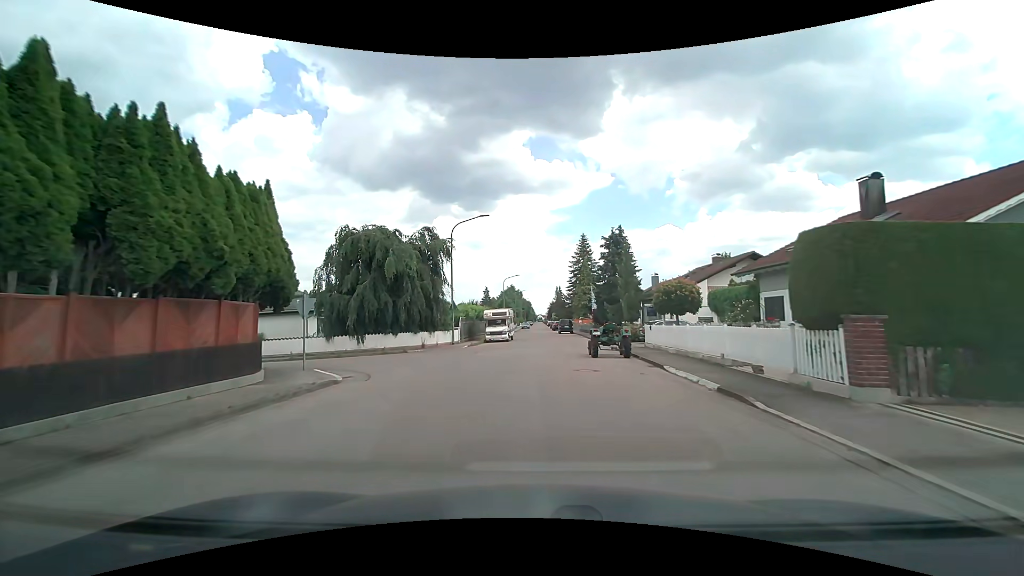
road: residential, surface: asphalt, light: Day
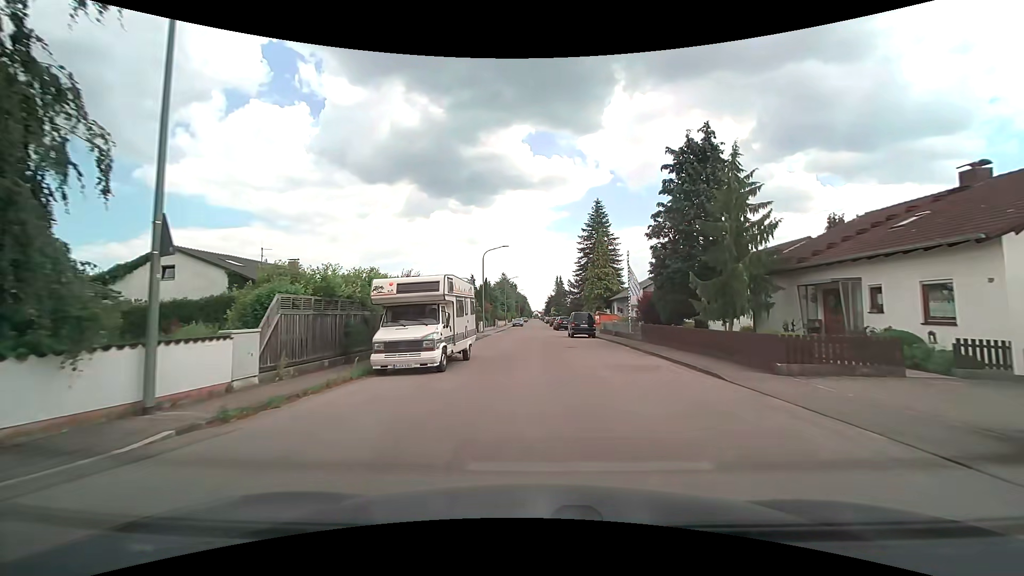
(-0.2, +28.6) m; 0°
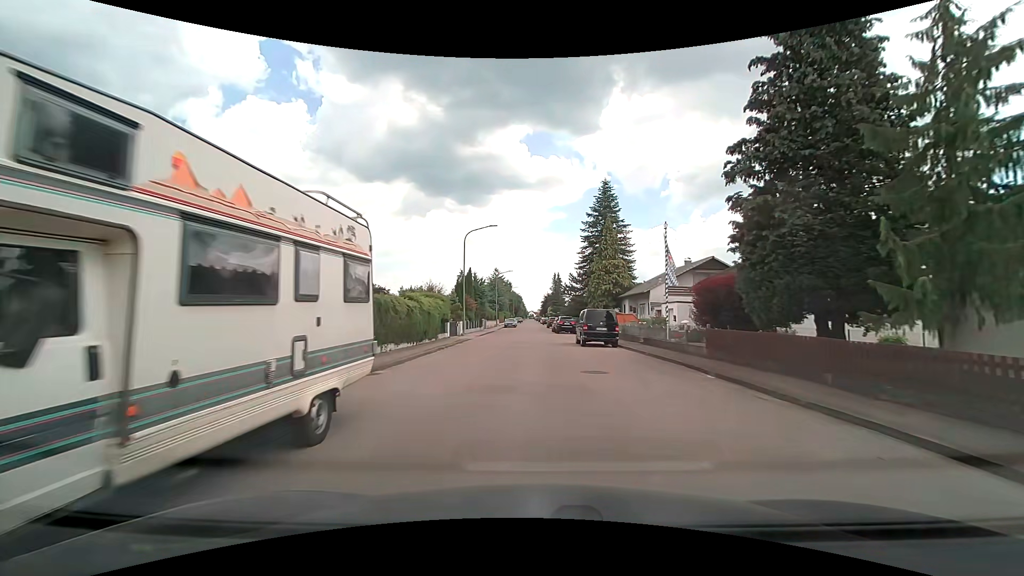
(0.0, +12.1) m; +1°
(0, +10) (0, +20) (0, +30) (0, +40) (0, +50) (0, +60) (0, +70) (0, +80) (0, +90) (0, +100) m
